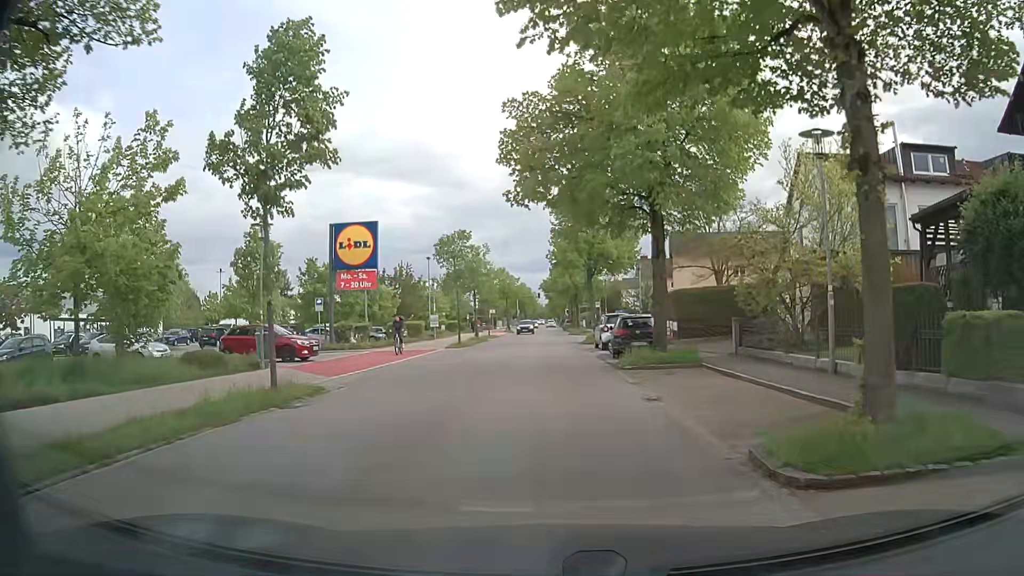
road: residential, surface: asphalt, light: Day
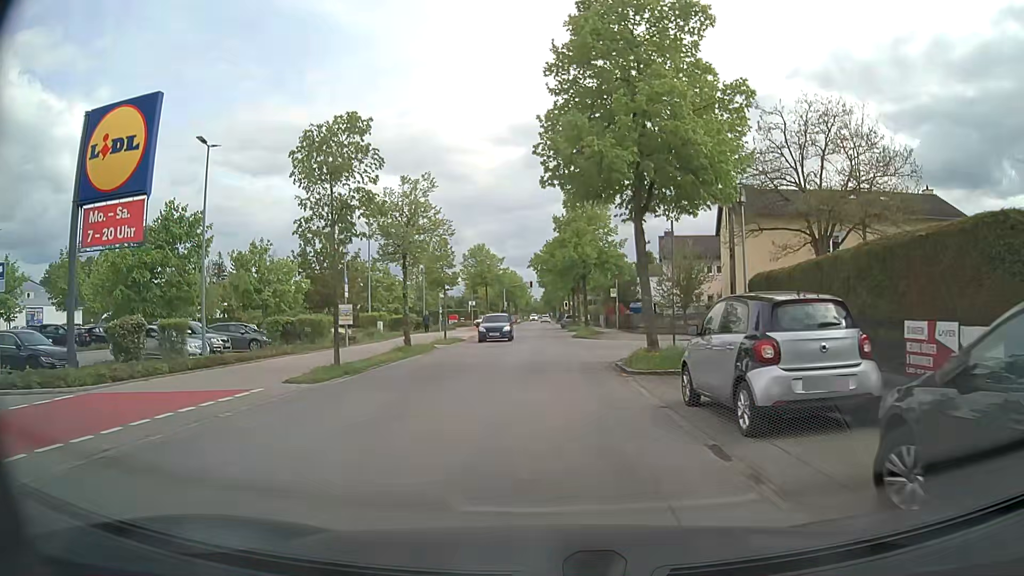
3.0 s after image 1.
(0.0, +21.8) m; +1°
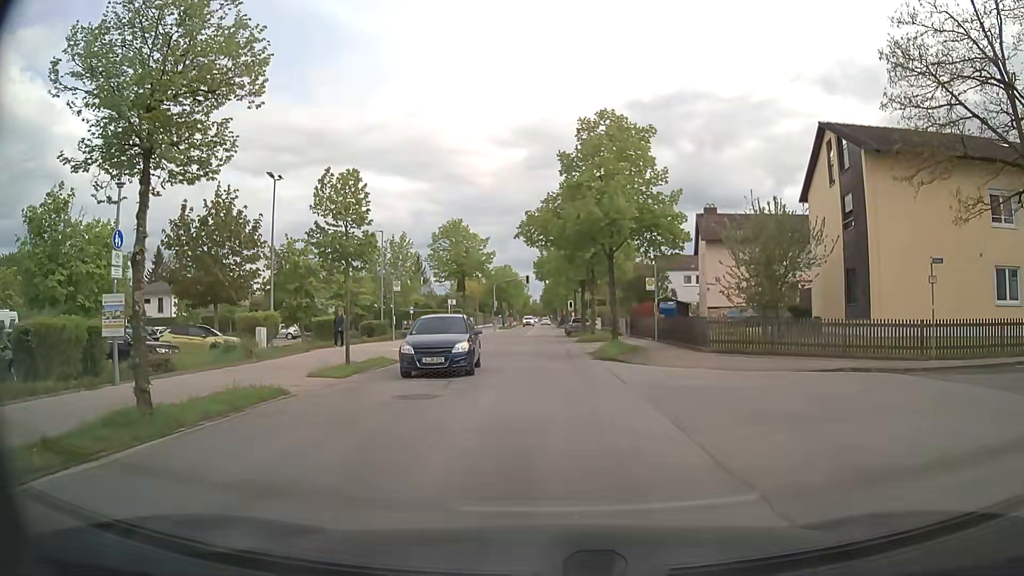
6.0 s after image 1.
(-0.3, +17.3) m; 0°
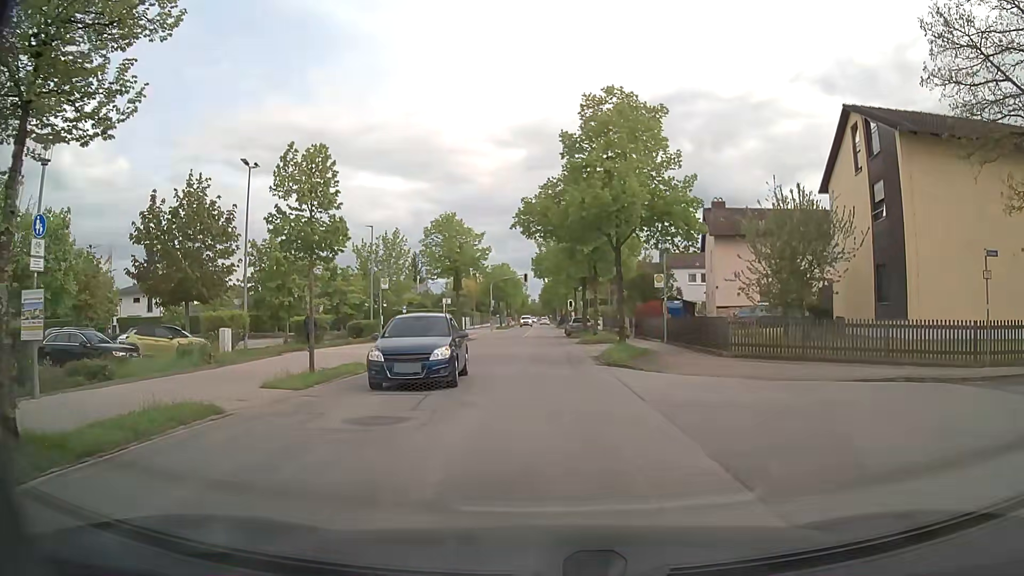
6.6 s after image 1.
(0.0, +2.7) m; -1°
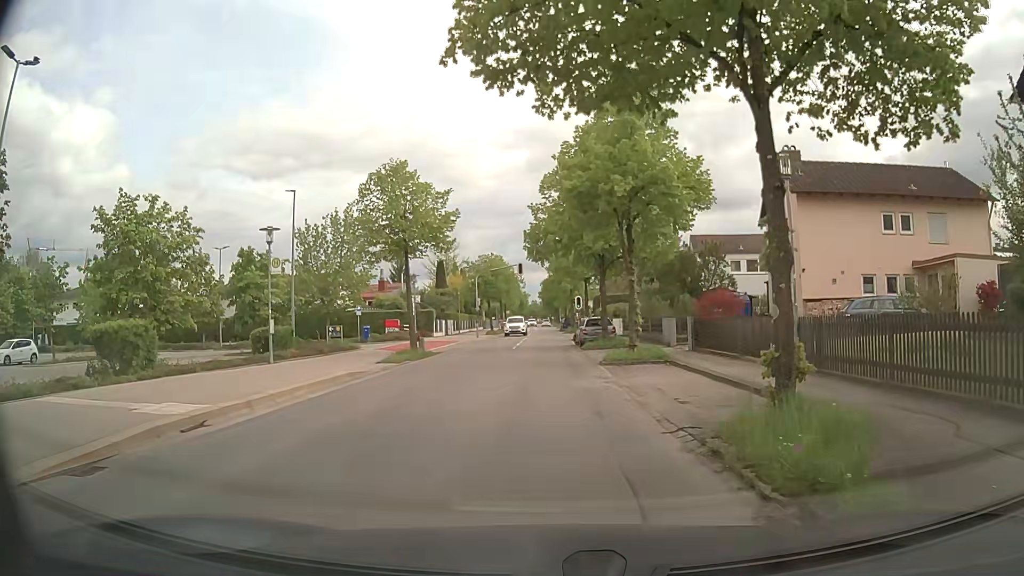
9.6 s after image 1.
(+0.3, +15.6) m; +1°
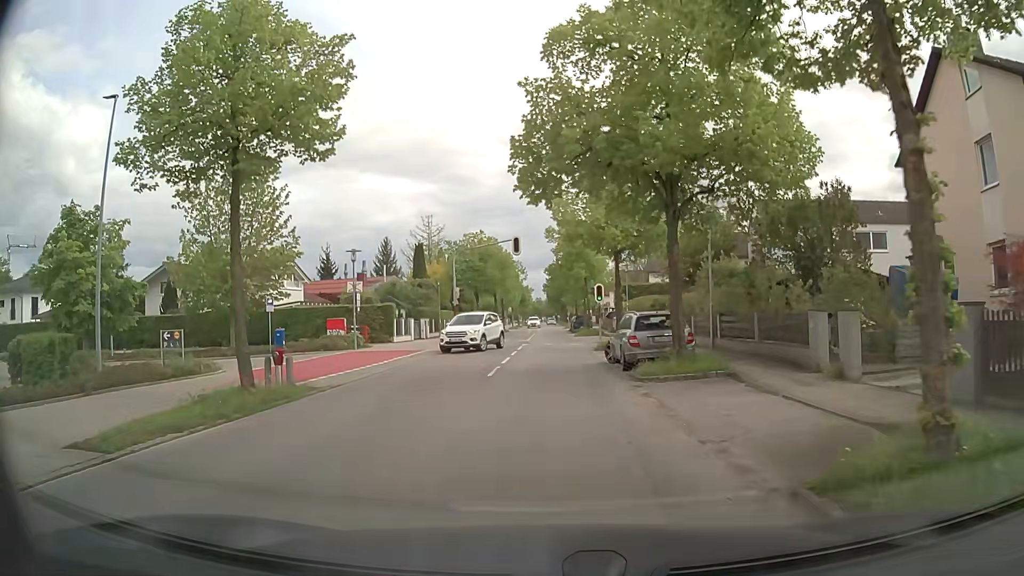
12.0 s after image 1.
(-0.2, +16.4) m; 0°
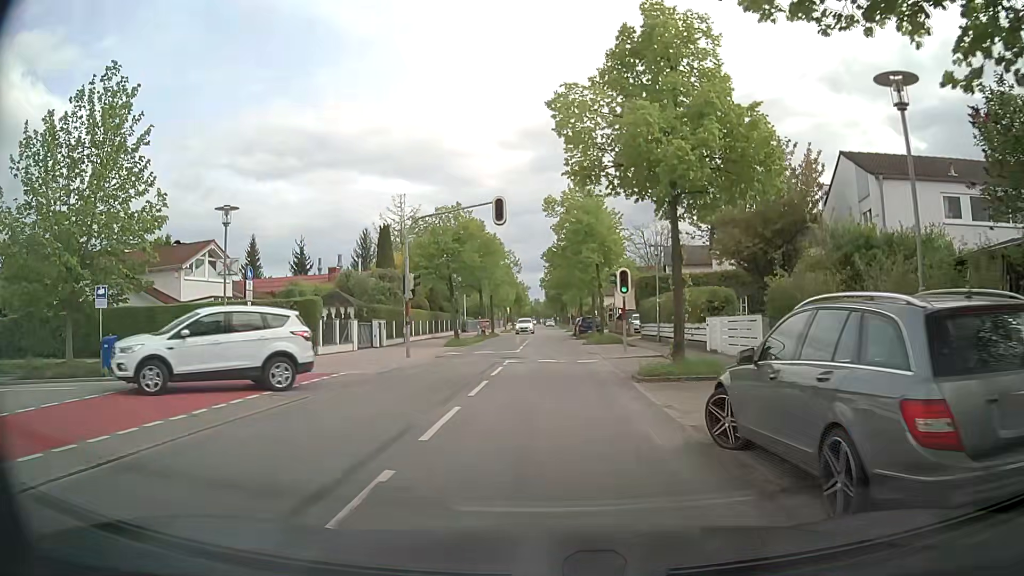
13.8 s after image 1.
(0.0, +12.9) m; 0°
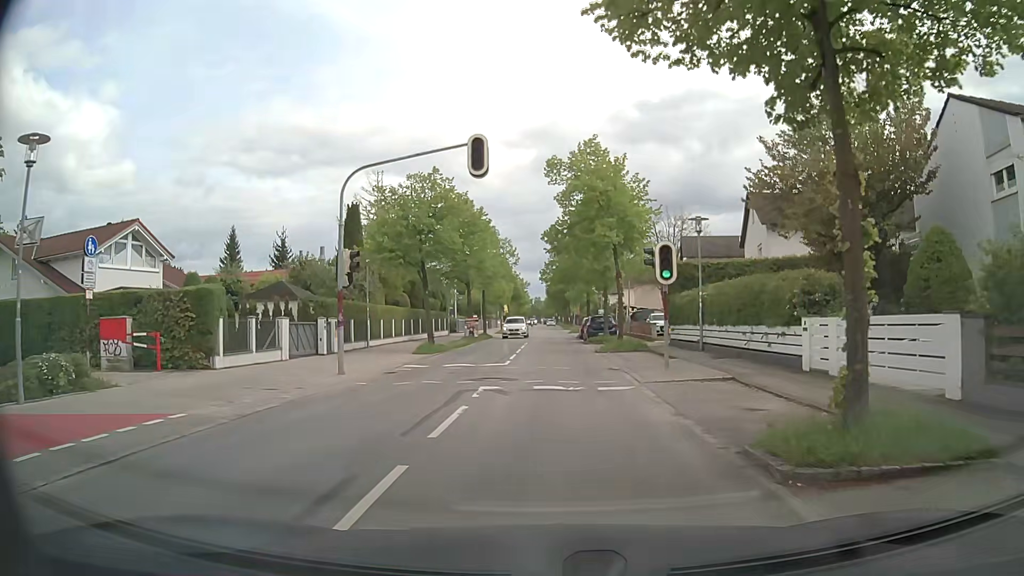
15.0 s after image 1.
(0.0, +8.7) m; +1°
(0, +10) (0, +20) (0, +30) (0, +40) (0, +50) (0, +60) (0, +70) (0, +80) (0, +90) (0, +100) m
